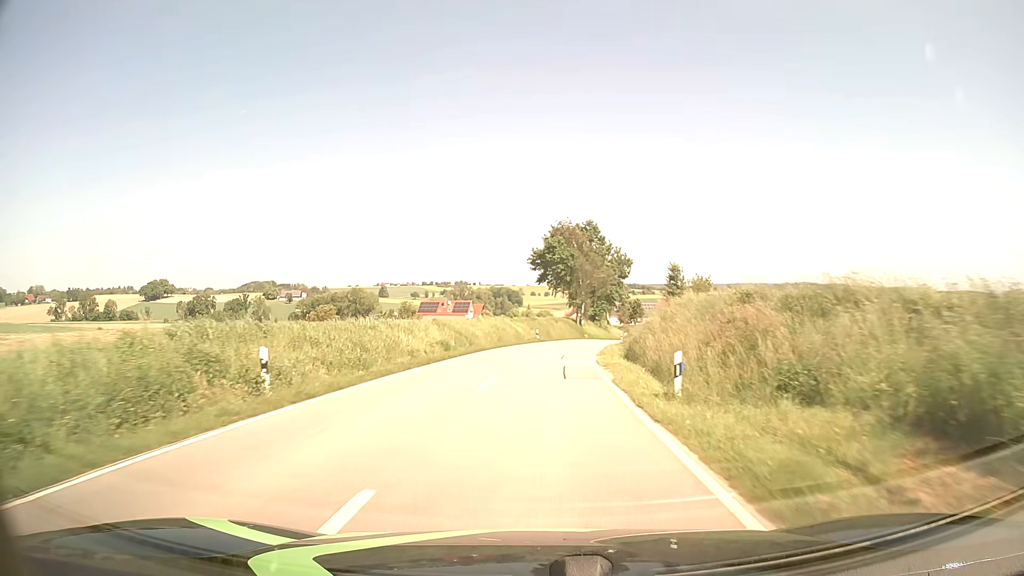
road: tertiary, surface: asphalt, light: Day
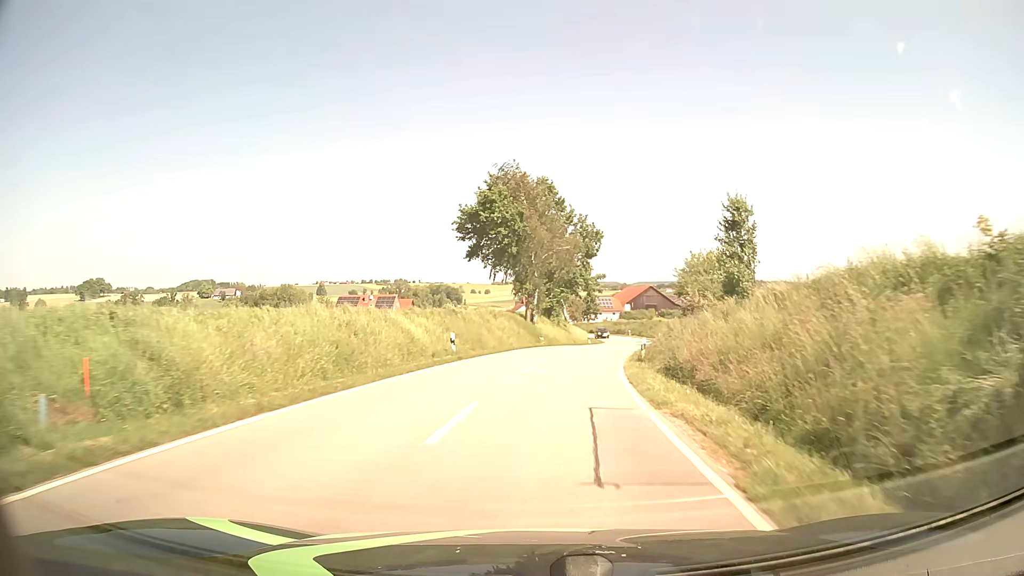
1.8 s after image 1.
(+1.0, +29.4) m; +5°
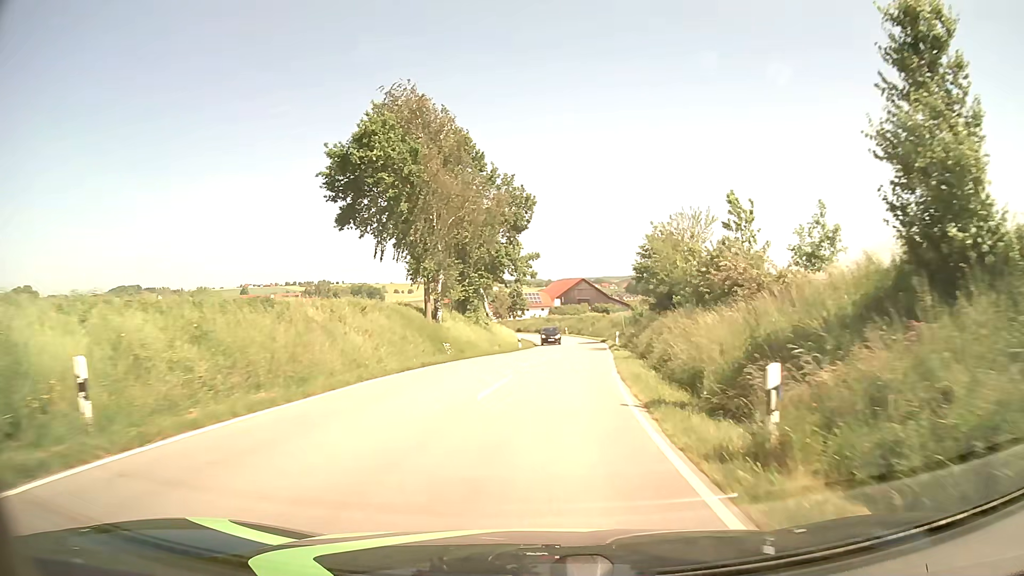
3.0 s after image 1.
(+1.0, +19.1) m; +6°
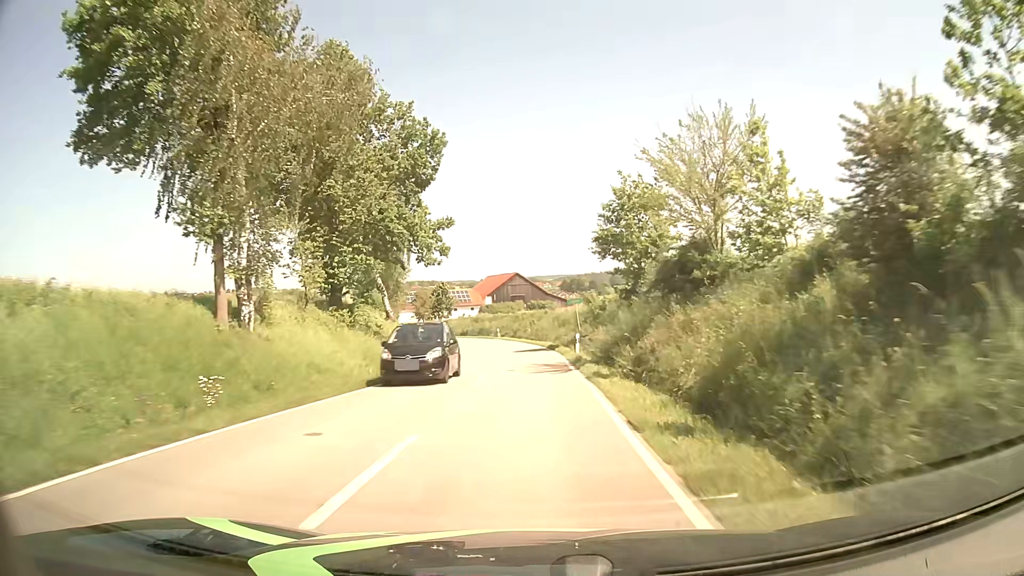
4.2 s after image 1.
(+1.1, +19.2) m; +6°
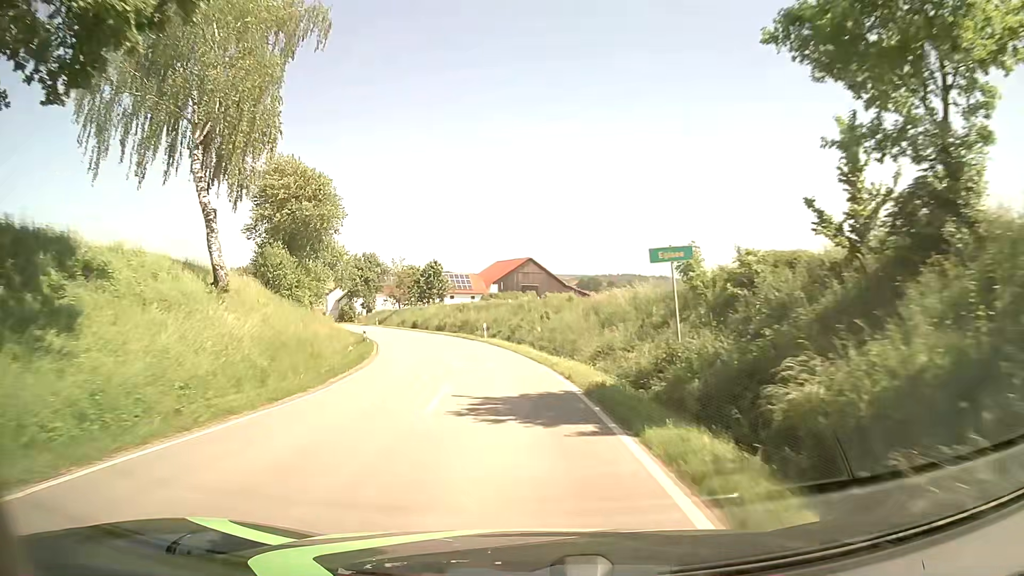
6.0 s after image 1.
(+0.1, +29.5) m; -1°
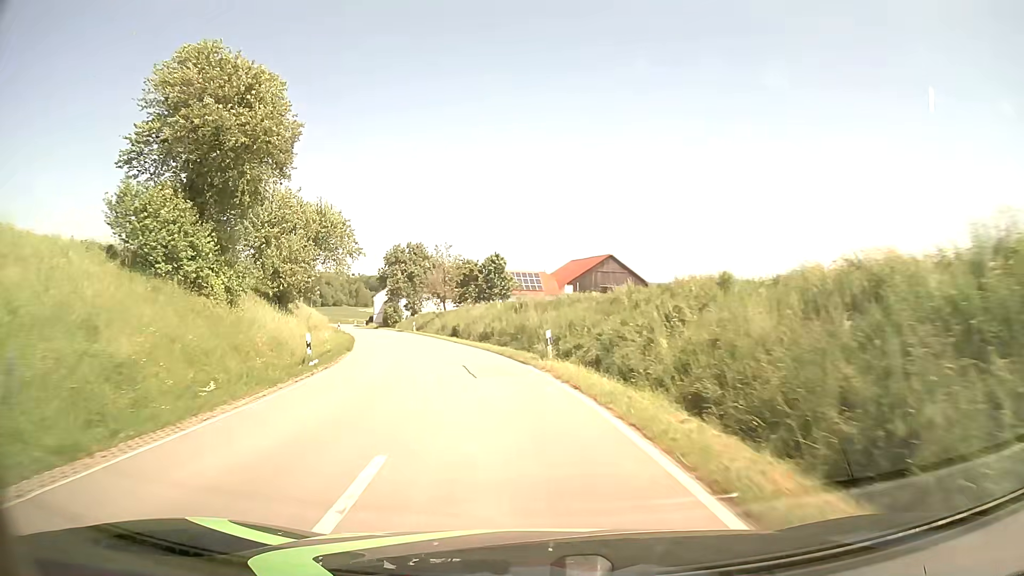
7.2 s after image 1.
(-0.9, +19.7) m; -6°
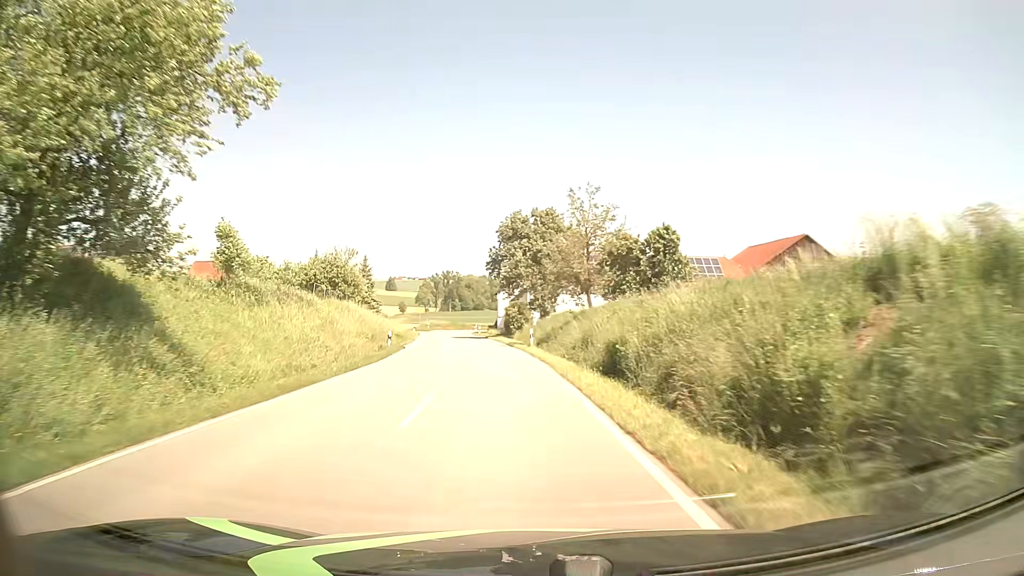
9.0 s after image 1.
(-3.3, +29.5) m; -13°
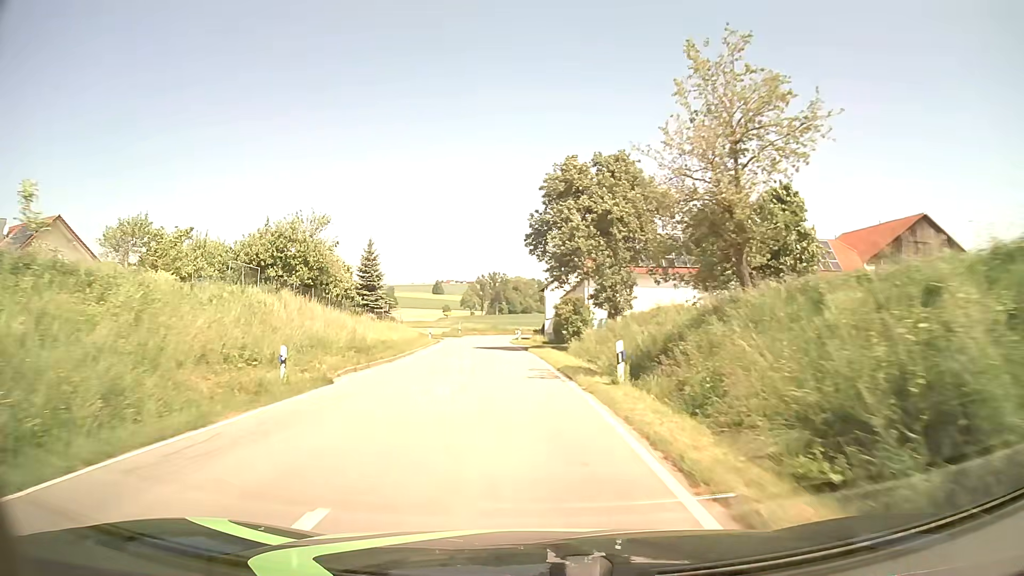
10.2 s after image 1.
(-0.8, +19.9) m; -4°
